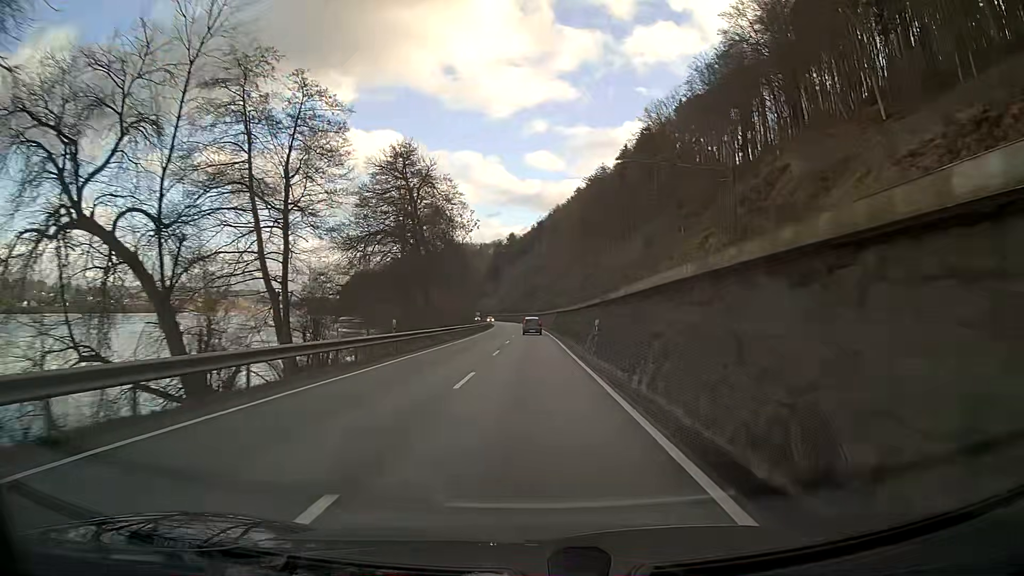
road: primary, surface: asphalt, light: Day
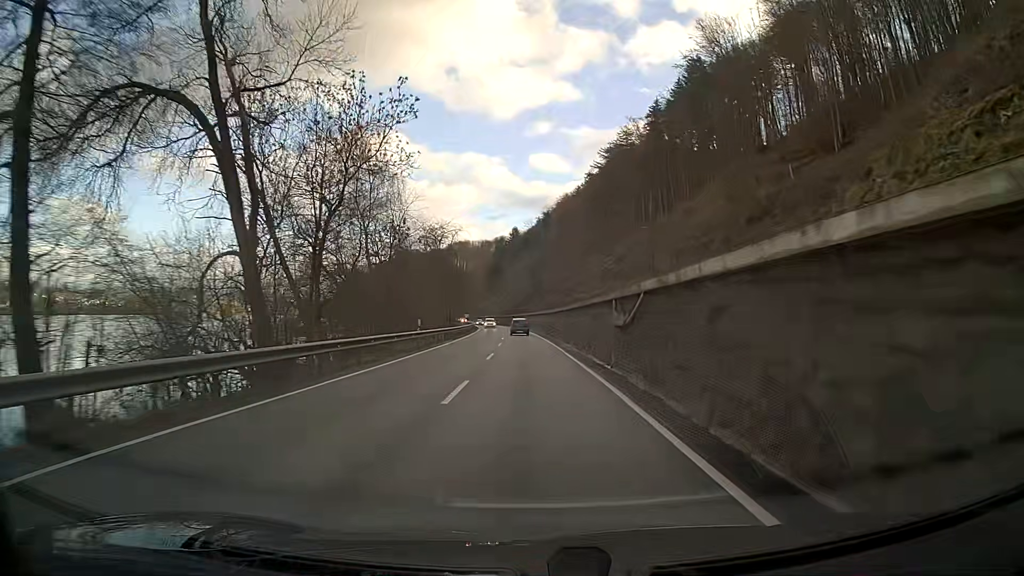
(0.0, +50.0) m; 0°
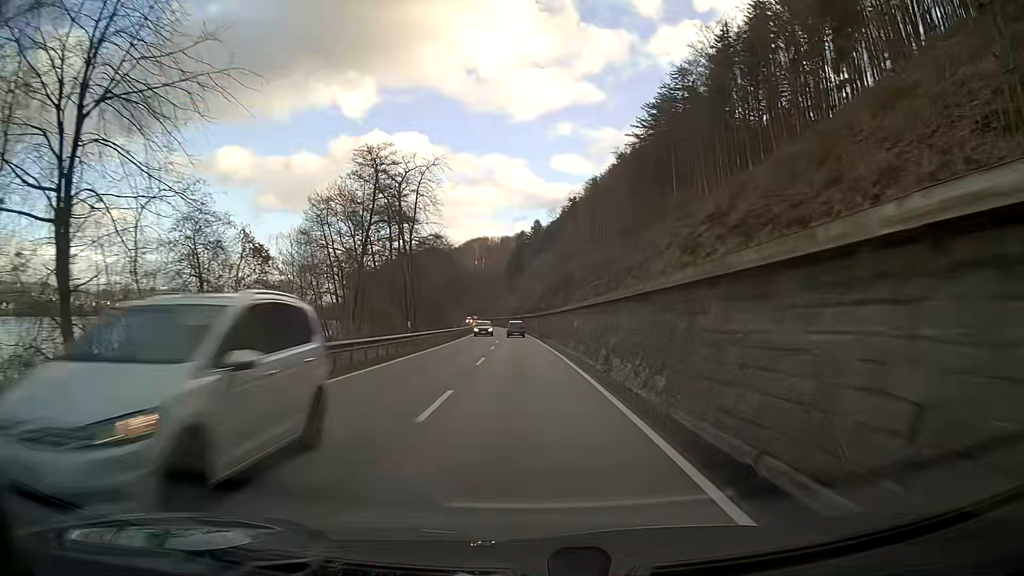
(-1.2, +49.9) m; -3°
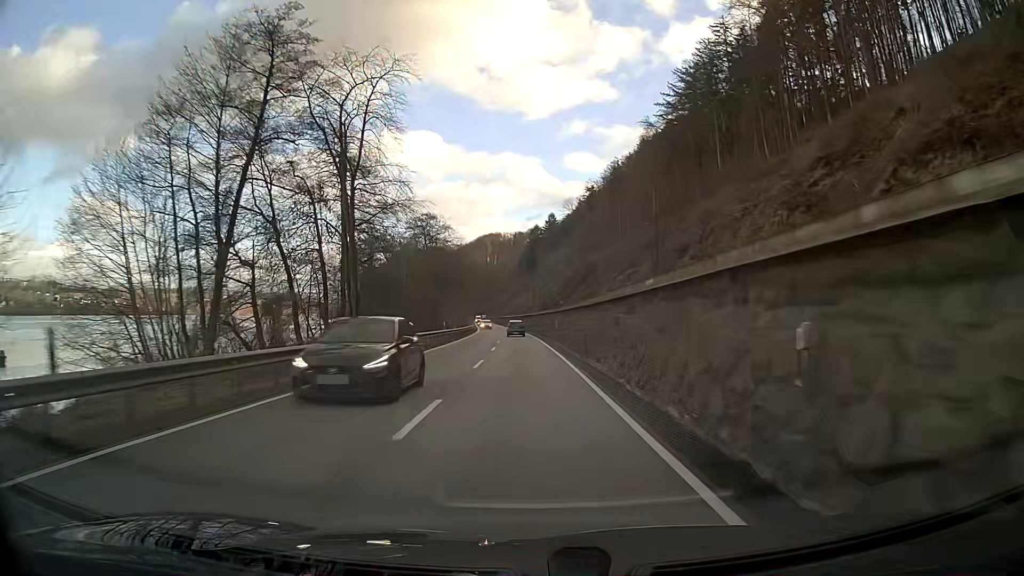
(-0.2, +25.0) m; -1°
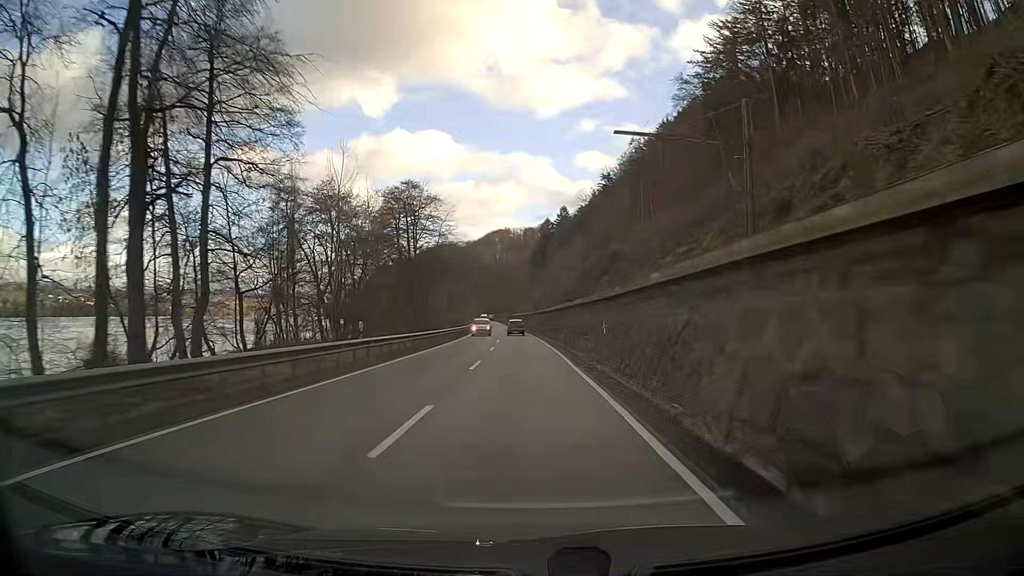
(-0.2, +25.0) m; -1°
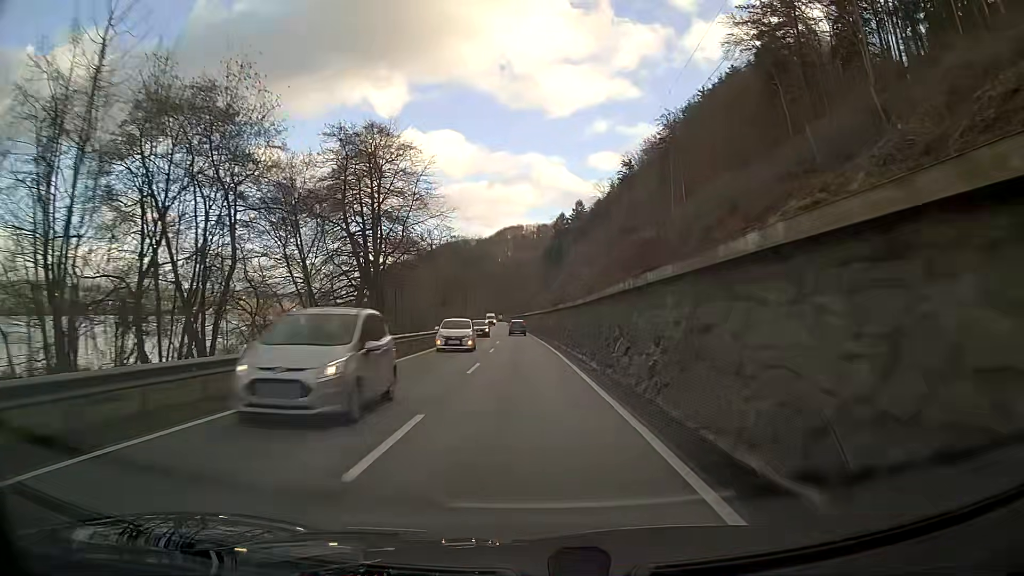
(-0.3, +25.0) m; -1°
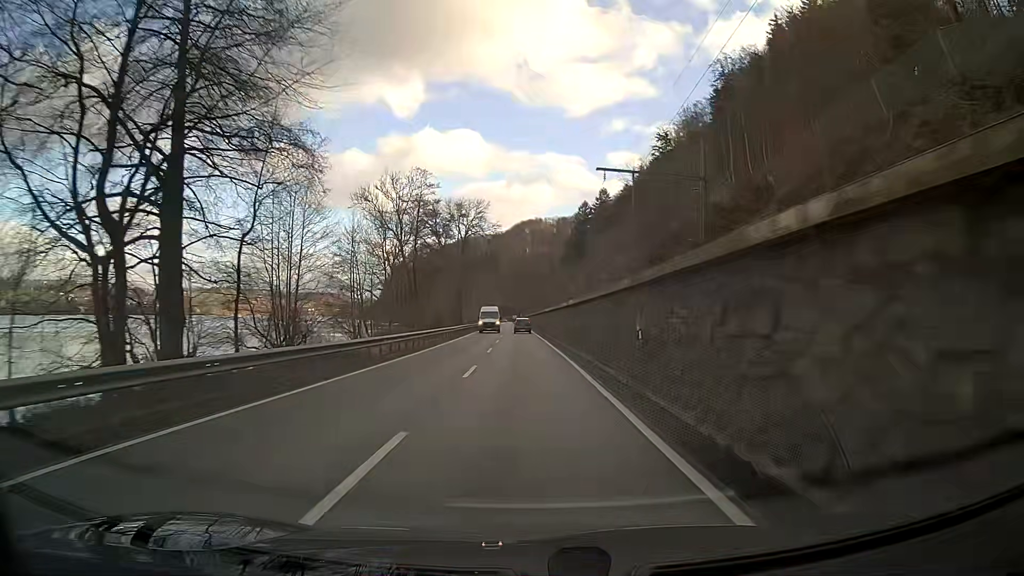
(-0.5, +37.5) m; -2°
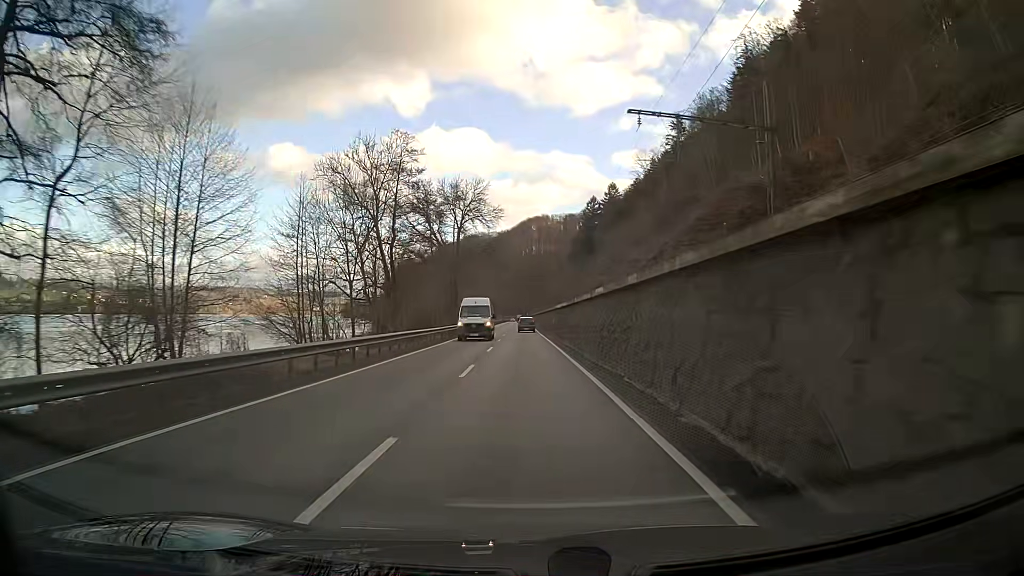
(-0.1, +12.5) m; -1°
